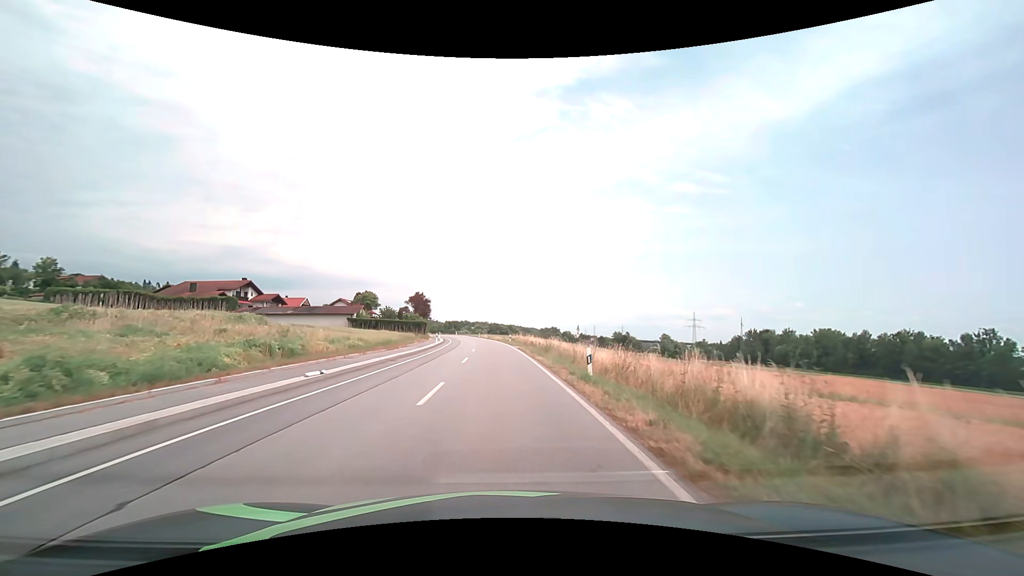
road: secondary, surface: asphalt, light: Day
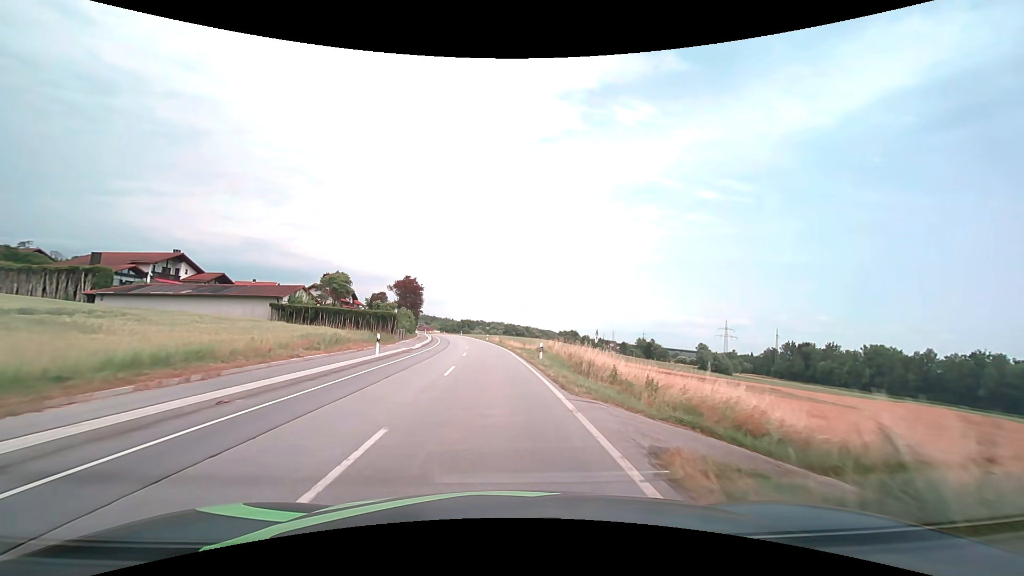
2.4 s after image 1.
(-0.5, +30.2) m; -2°
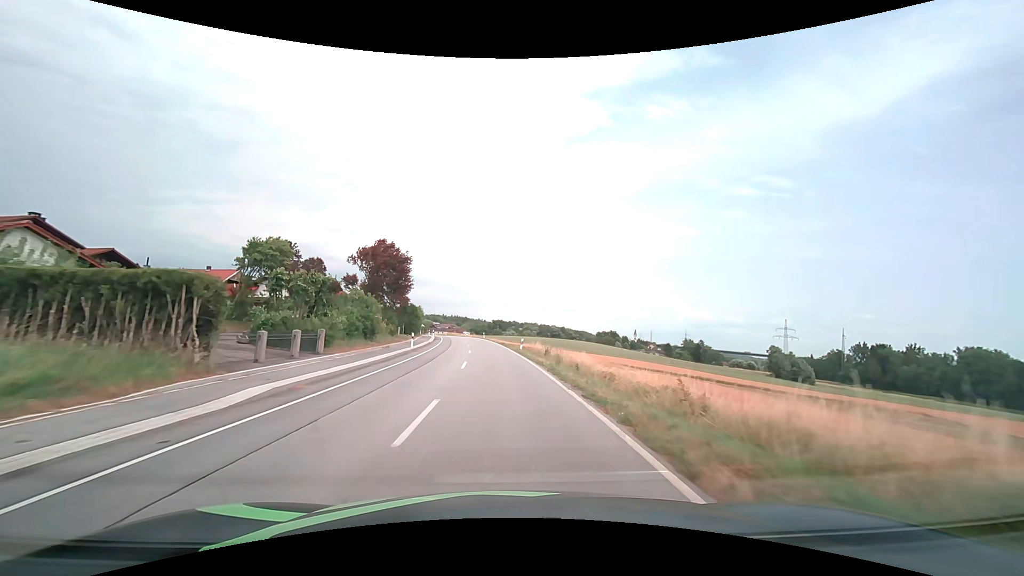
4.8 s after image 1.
(-1.2, +33.4) m; -4°
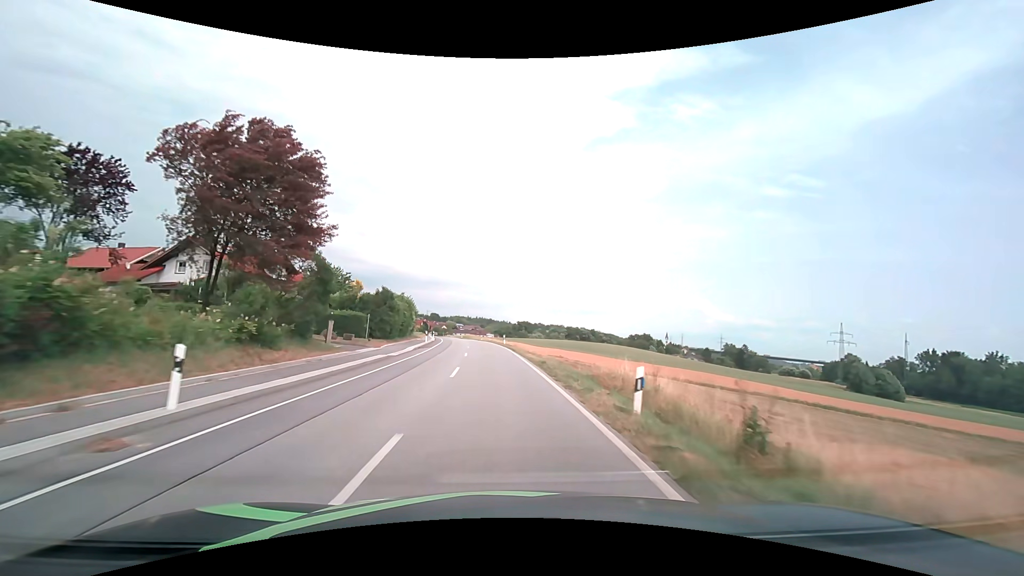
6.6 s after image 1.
(-0.6, +27.8) m; -3°
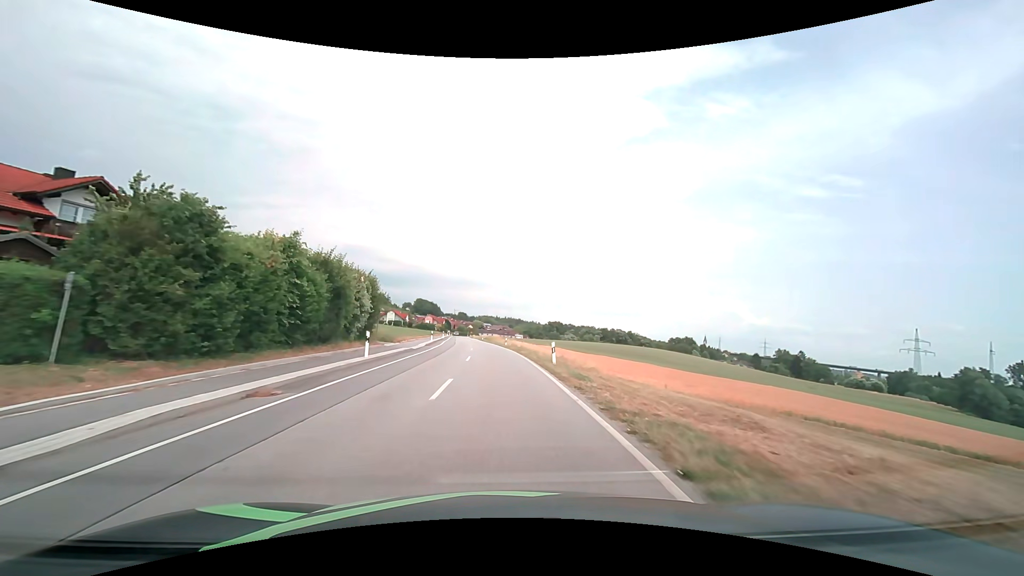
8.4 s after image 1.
(-0.9, +29.4) m; -3°
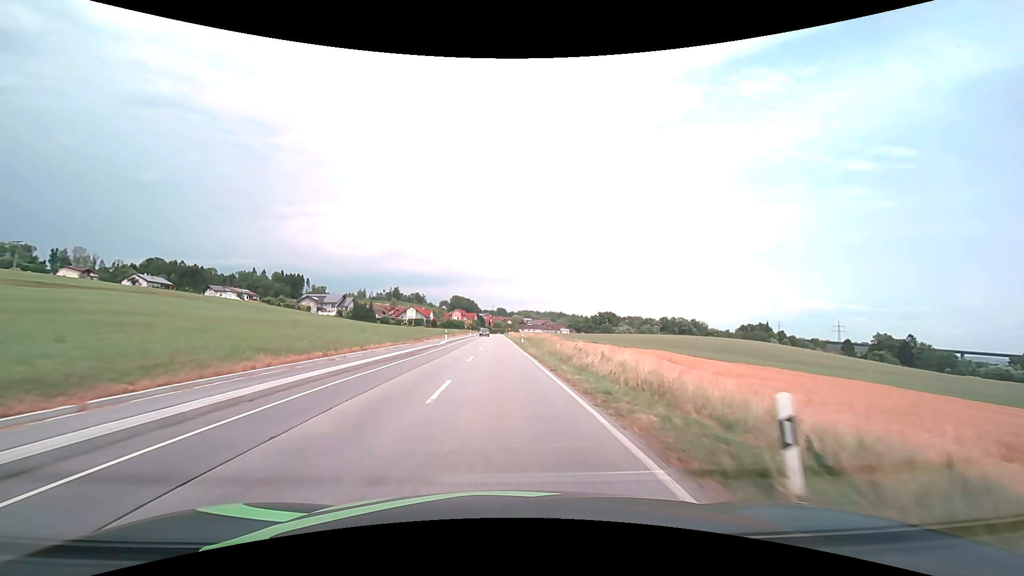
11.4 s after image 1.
(-1.9, +49.0) m; -4°
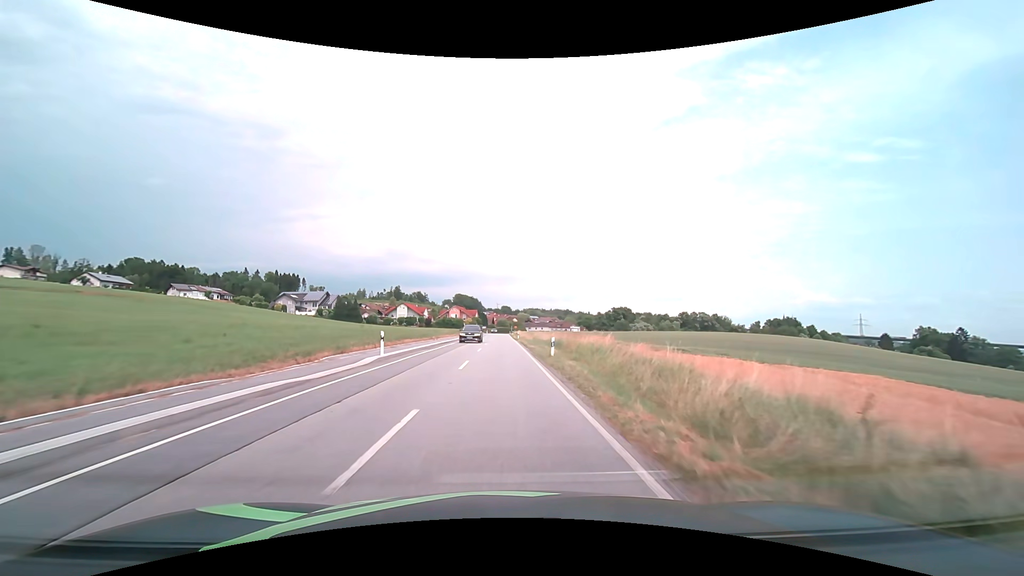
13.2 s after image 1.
(-0.3, +28.6) m; -1°
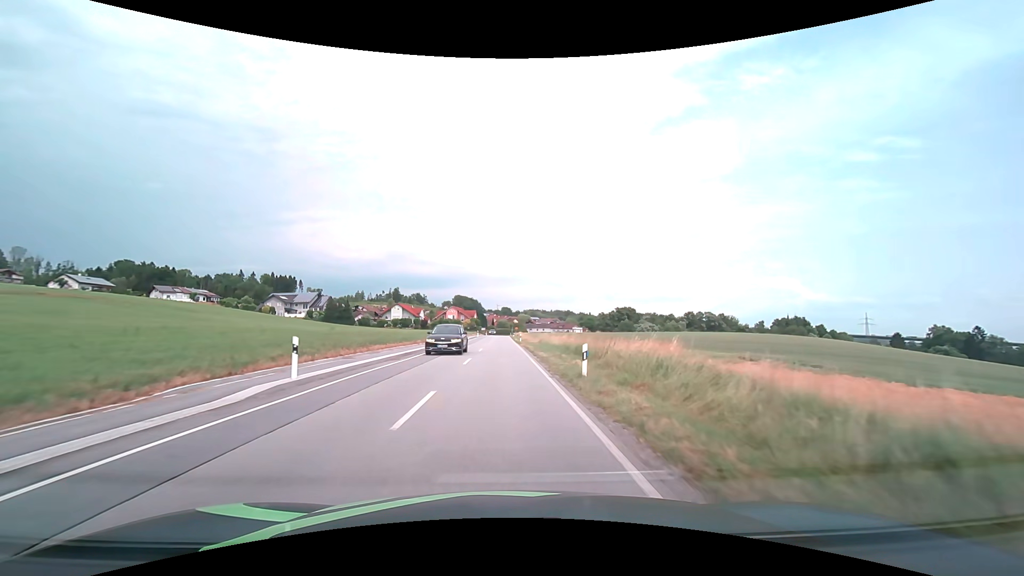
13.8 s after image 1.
(0.0, +9.5) m; 0°
